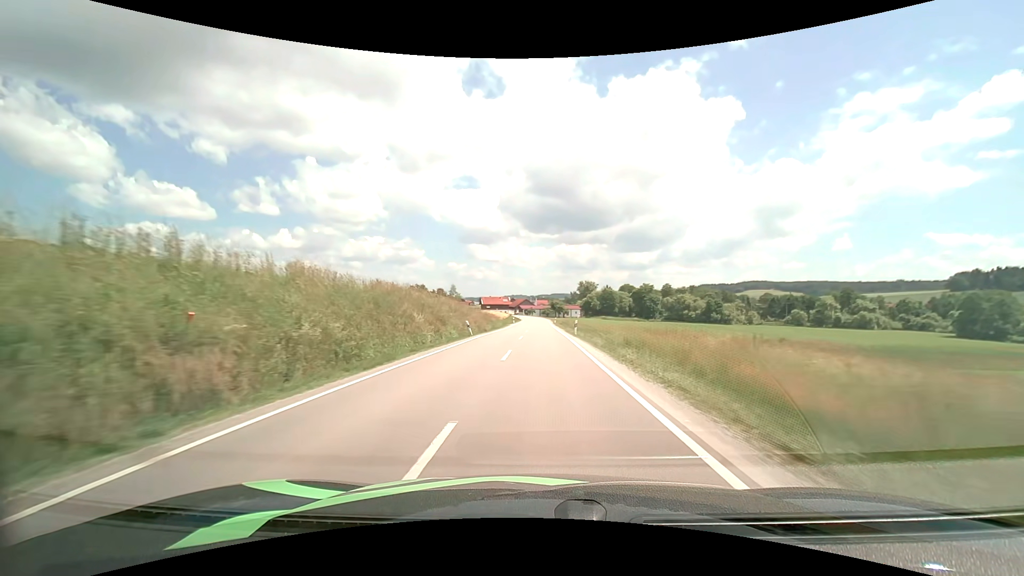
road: secondary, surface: asphalt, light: Day
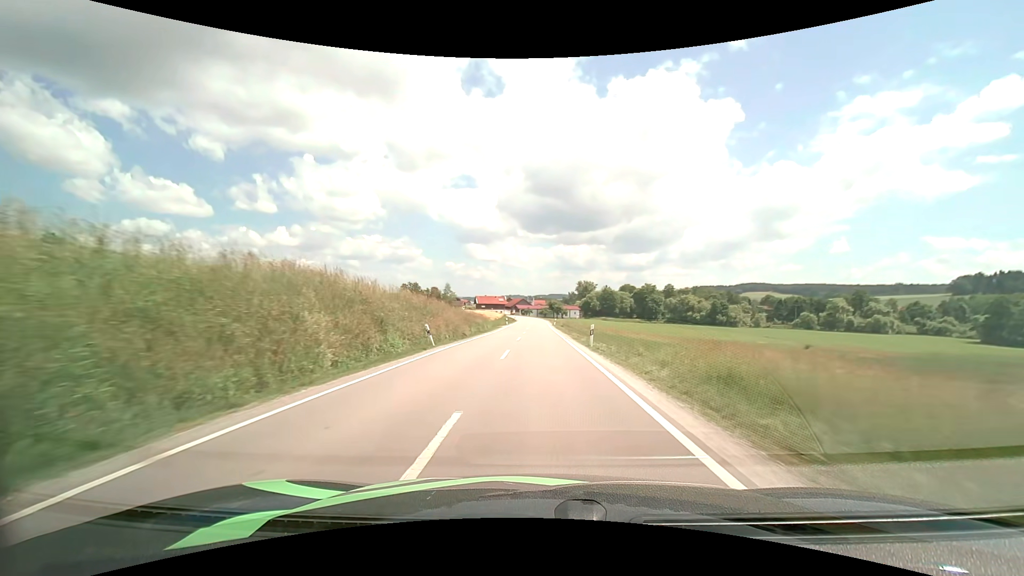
(0.0, +11.4) m; 0°
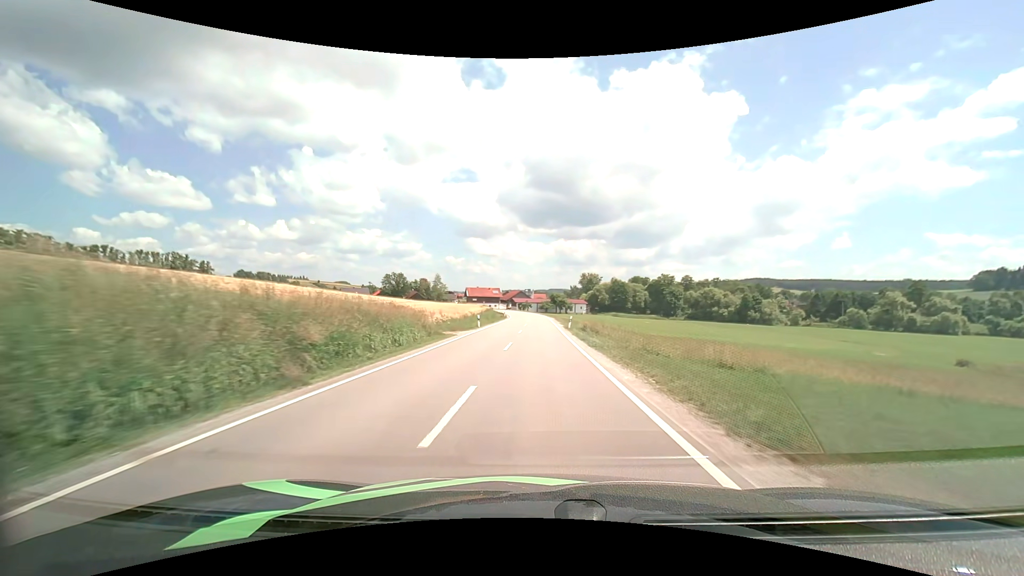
(+0.1, +34.0) m; 0°
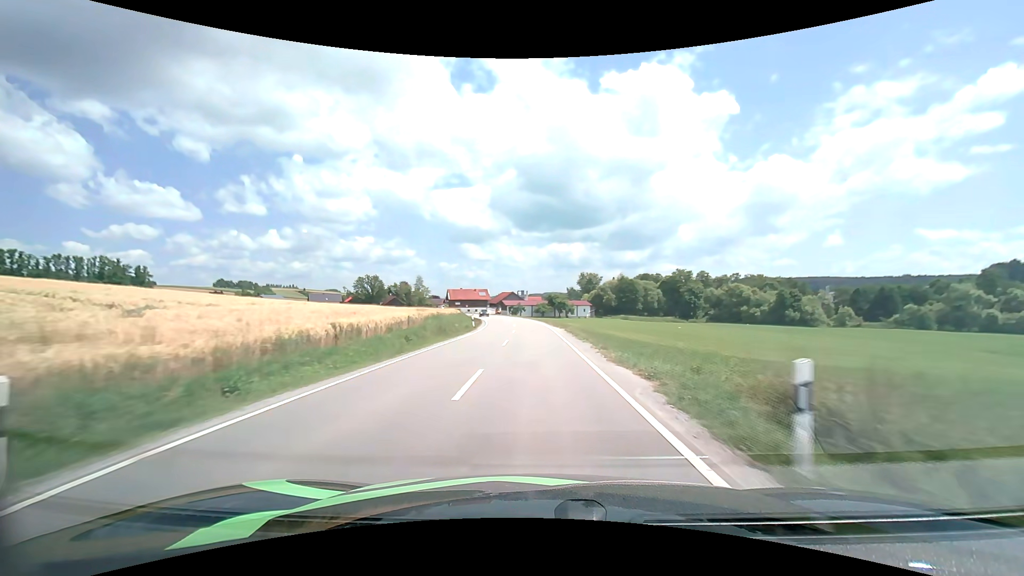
(+0.2, +33.5) m; +1°
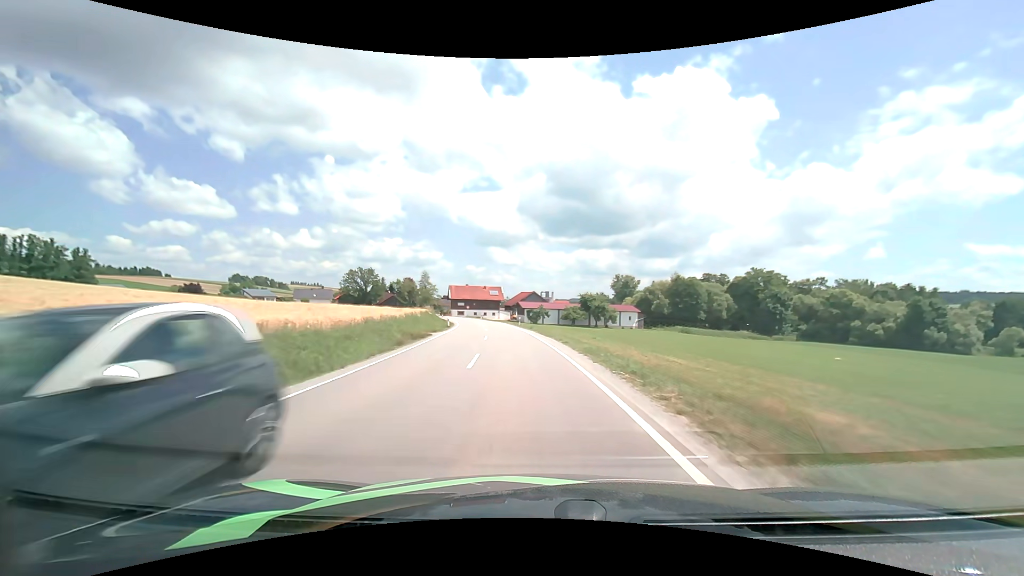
(-0.7, +43.6) m; -3°
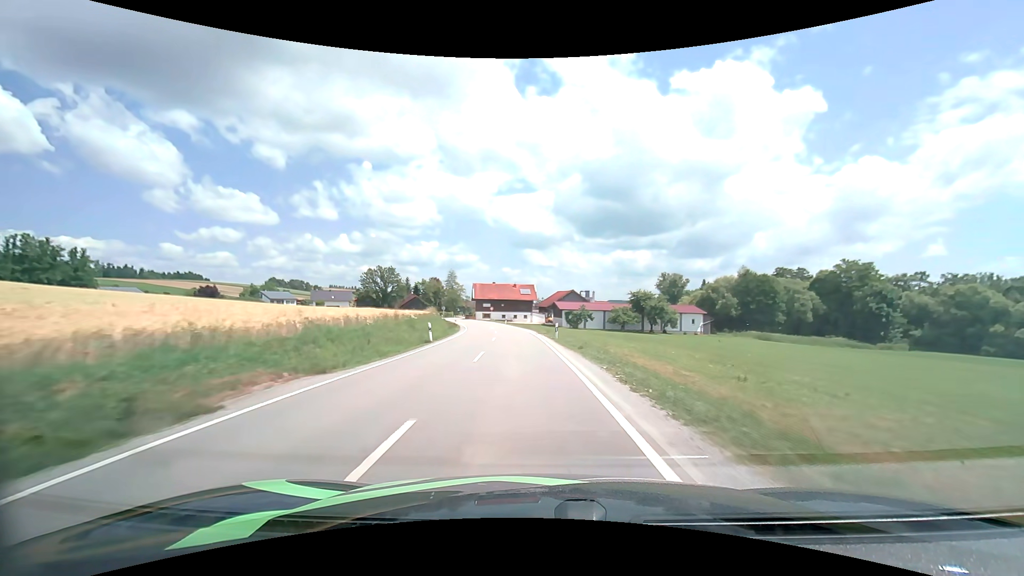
(-0.8, +21.7) m; -4°
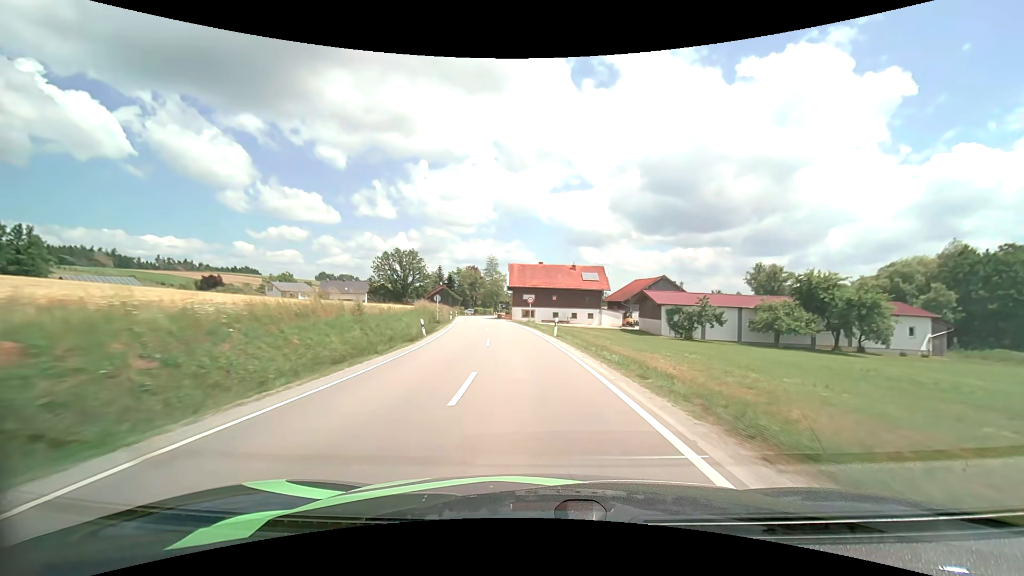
(-2.4, +43.2) m; -6°
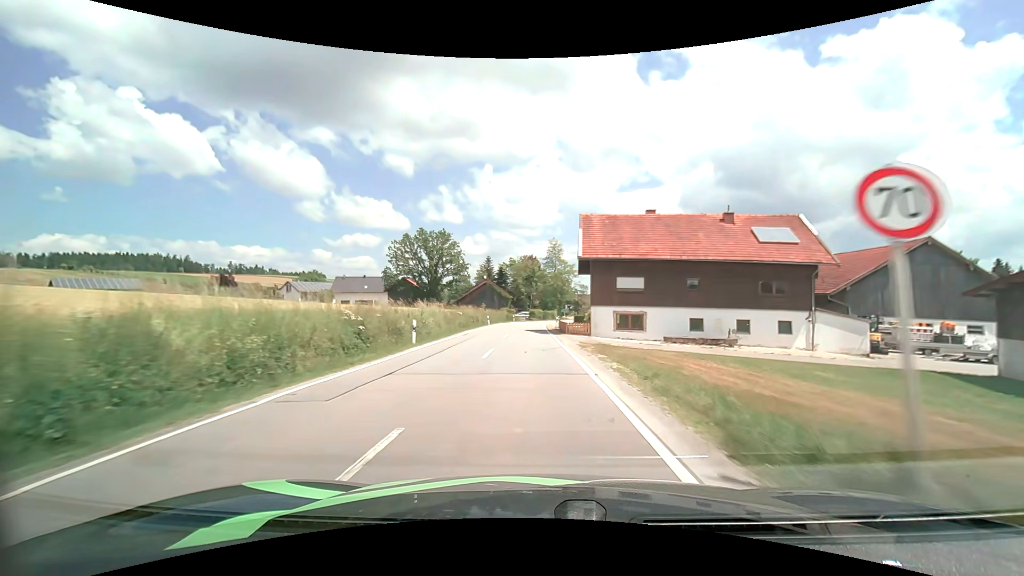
(-2.7, +41.5) m; -8°
(0, +10) (0, +20) (-1, +30) (-1, +40) (-1, +50) (-1, +60) (0, +70) (+1, +80) (+2, +90) (+5, +100) m
